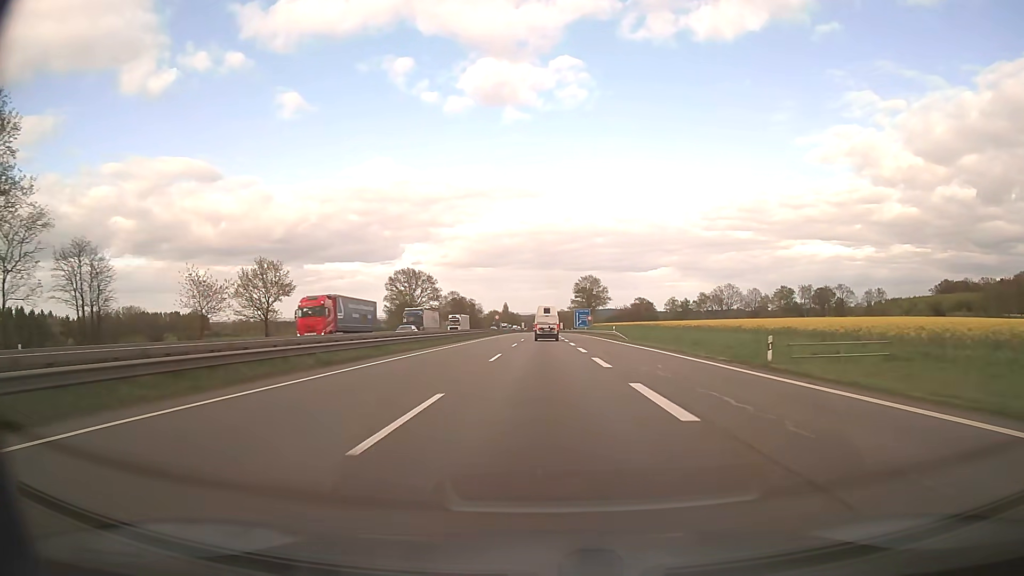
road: motorway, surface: asphalt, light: Day
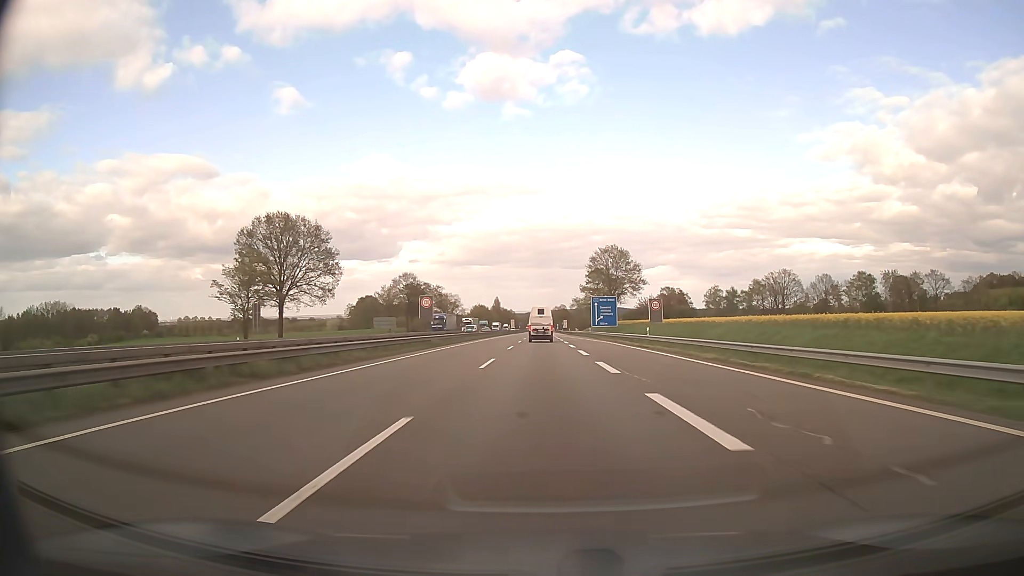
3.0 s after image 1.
(+0.2, +74.5) m; 0°
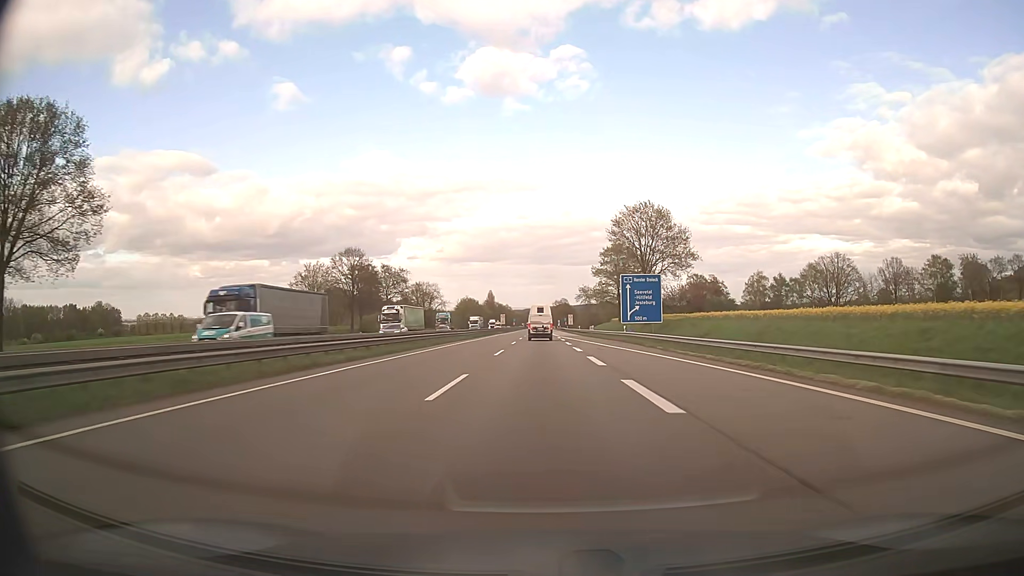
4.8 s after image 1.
(+0.1, +44.9) m; 0°
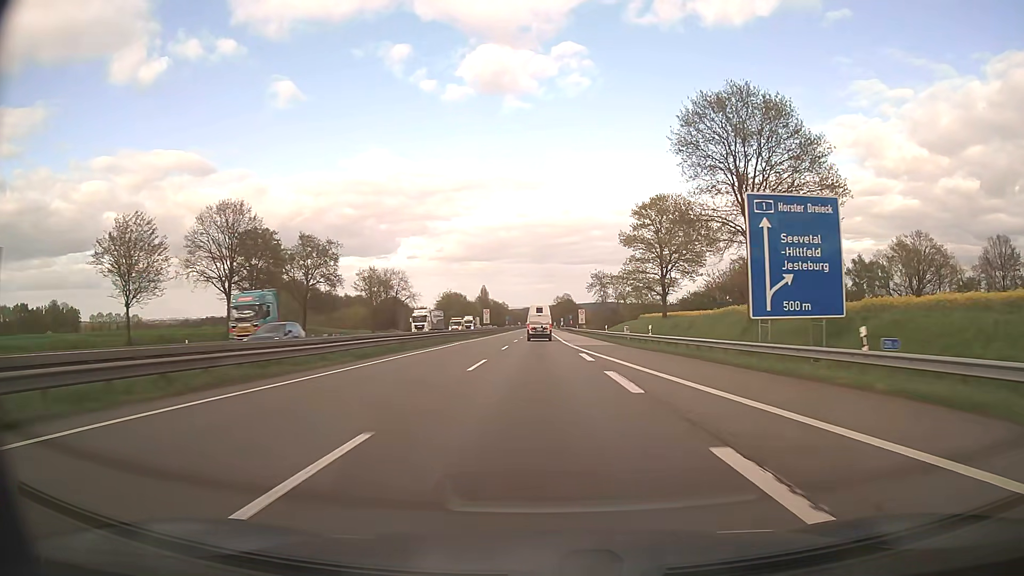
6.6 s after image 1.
(0.0, +45.2) m; 0°
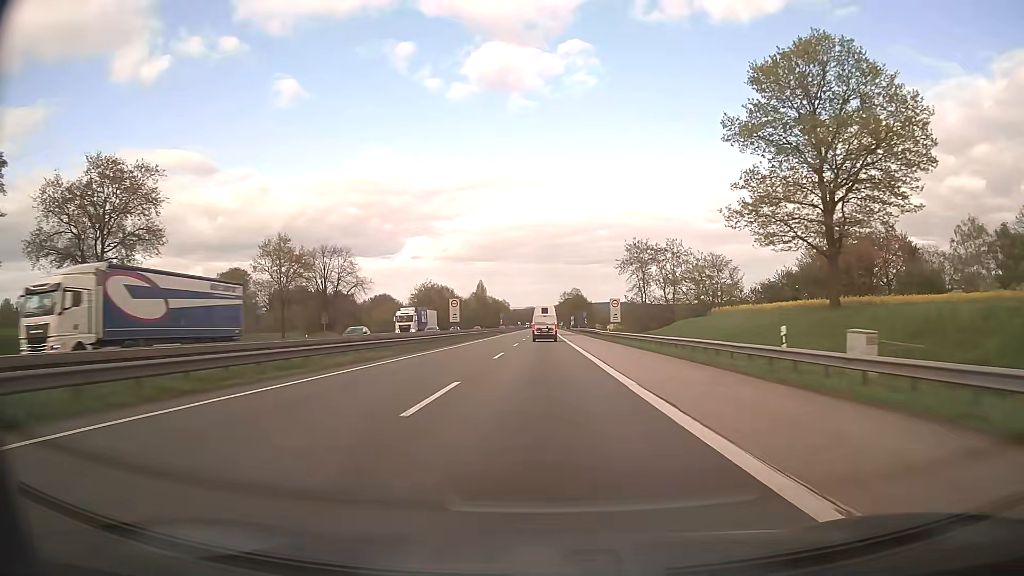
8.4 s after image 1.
(-0.2, +45.3) m; 0°
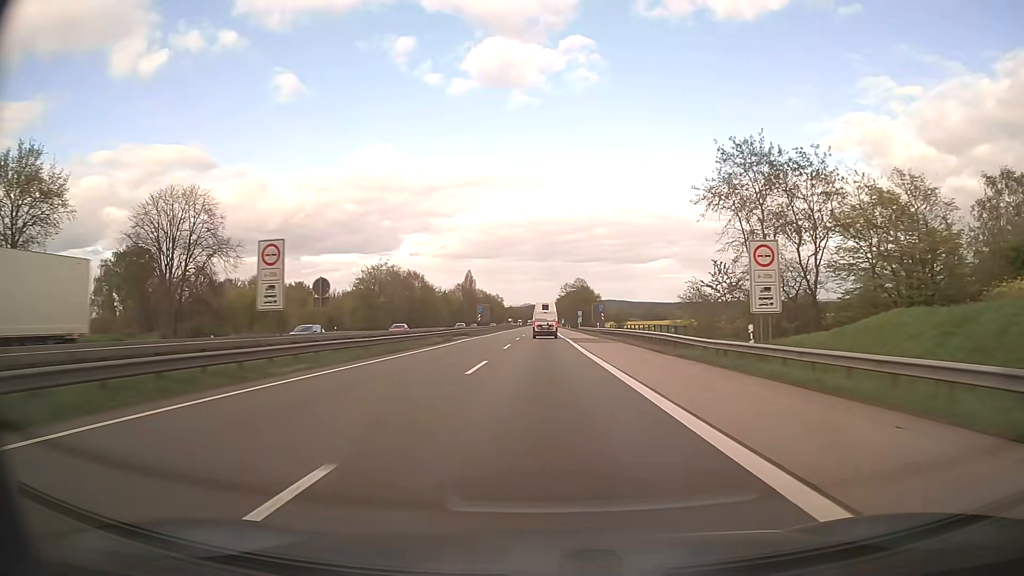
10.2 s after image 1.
(+0.1, +45.4) m; 0°
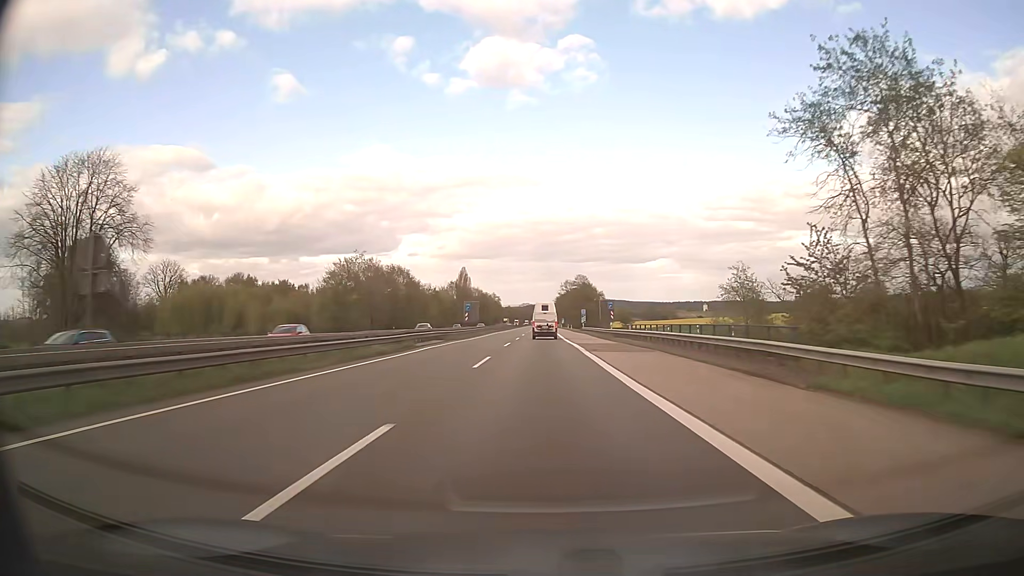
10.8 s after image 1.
(+0.1, +15.1) m; 0°
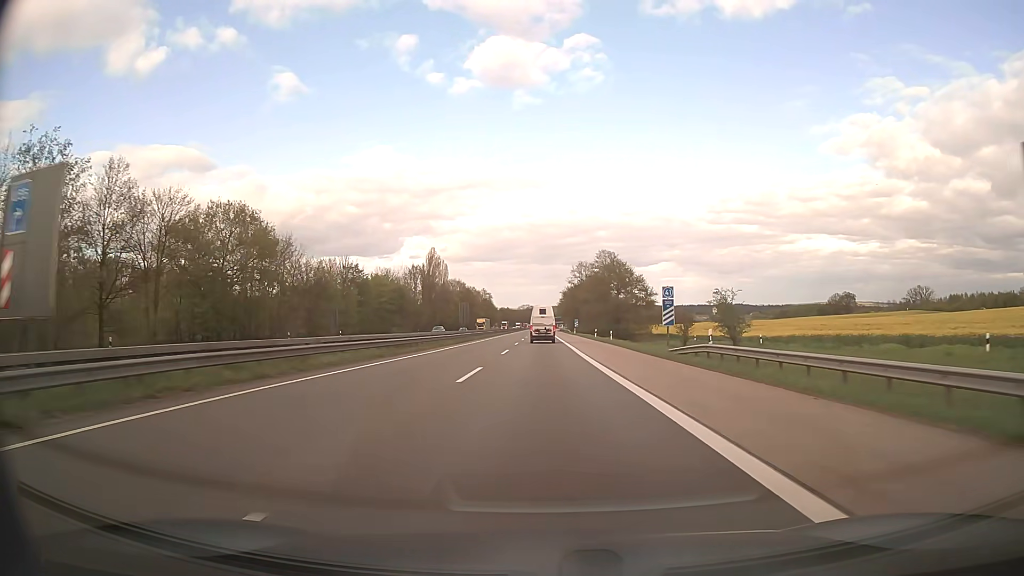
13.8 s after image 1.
(-0.1, +75.1) m; 0°
(0, +10) (0, +20) (0, +30) (0, +40) (0, +50) (0, +60) (0, +70) (0, +80) (0, +90) (0, +100) m
